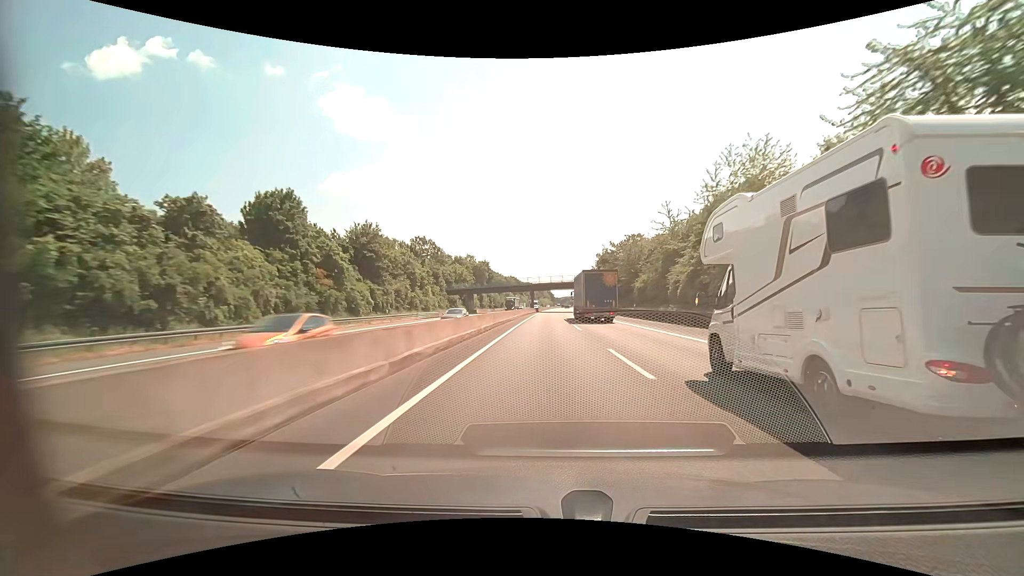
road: motorway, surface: asphalt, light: Day
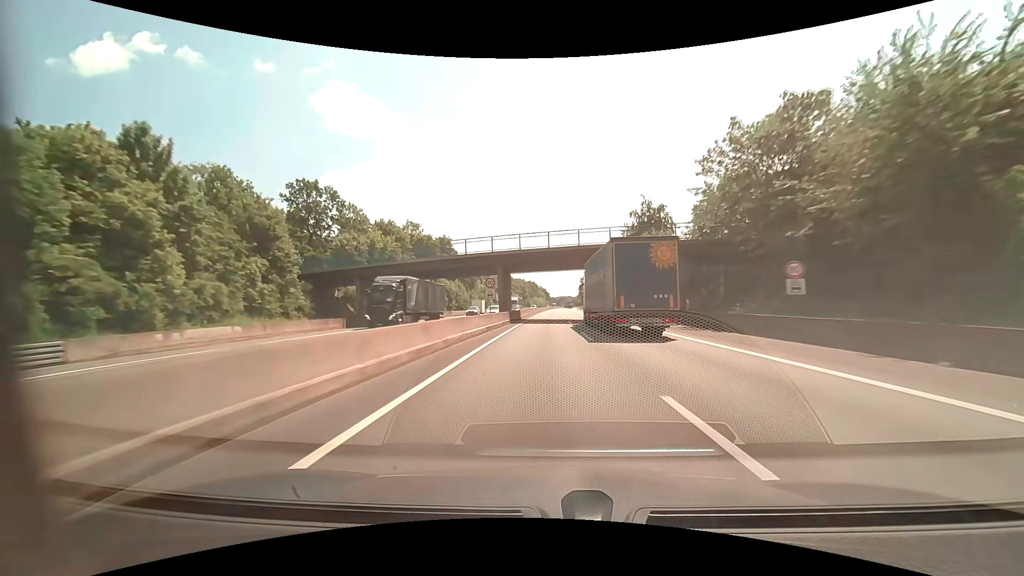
(+0.5, +61.6) m; +1°
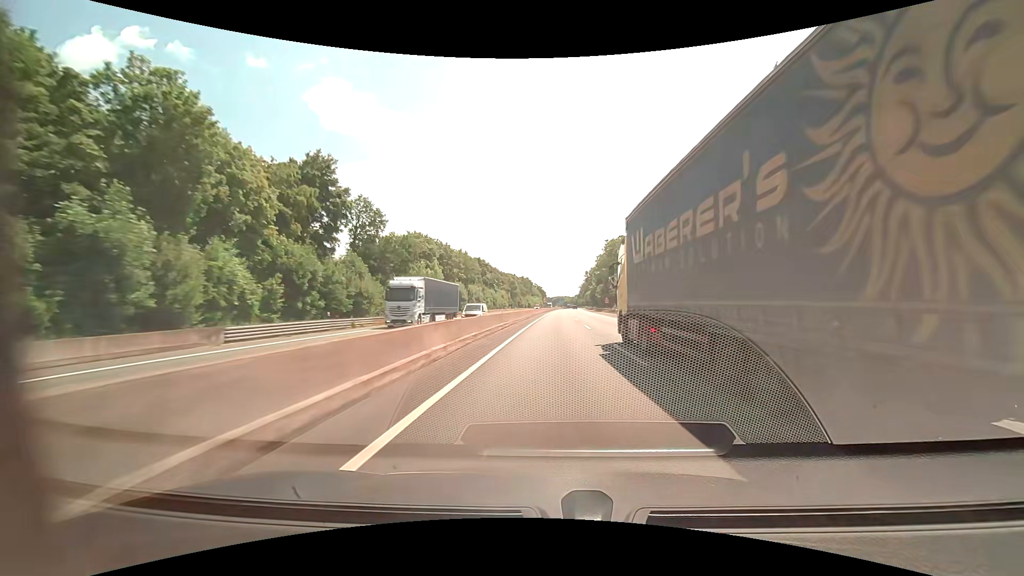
(-0.1, +61.5) m; 0°
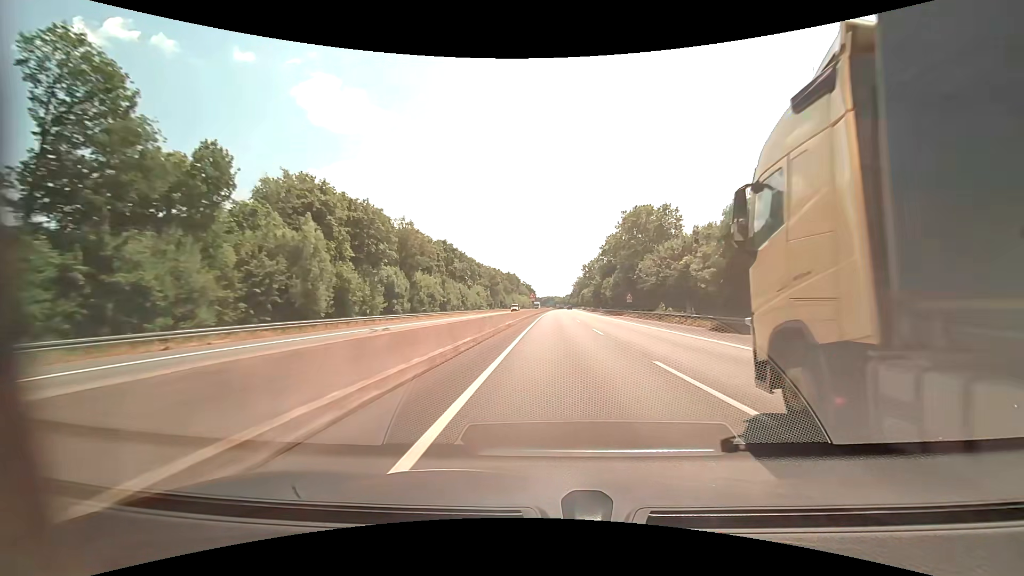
(+0.7, +41.0) m; +2°
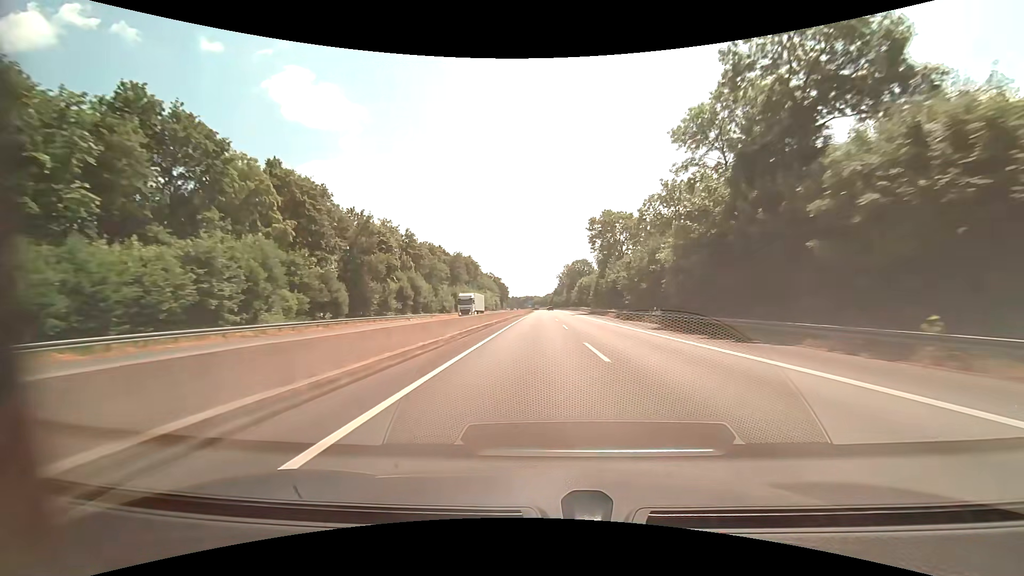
(+2.7, +101.1) m; +2°
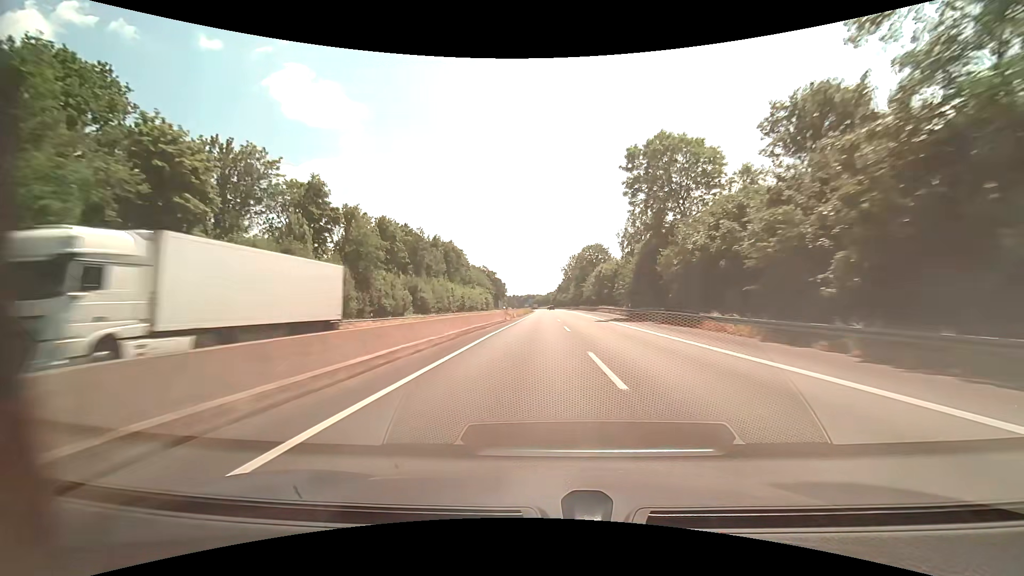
(0.0, +39.9) m; 0°
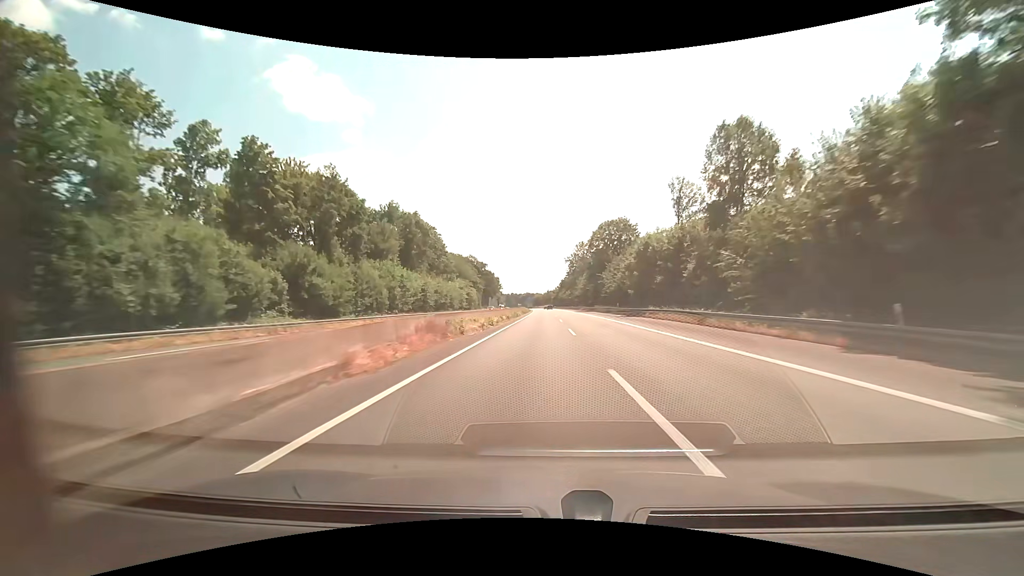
(-0.3, +39.7) m; 0°
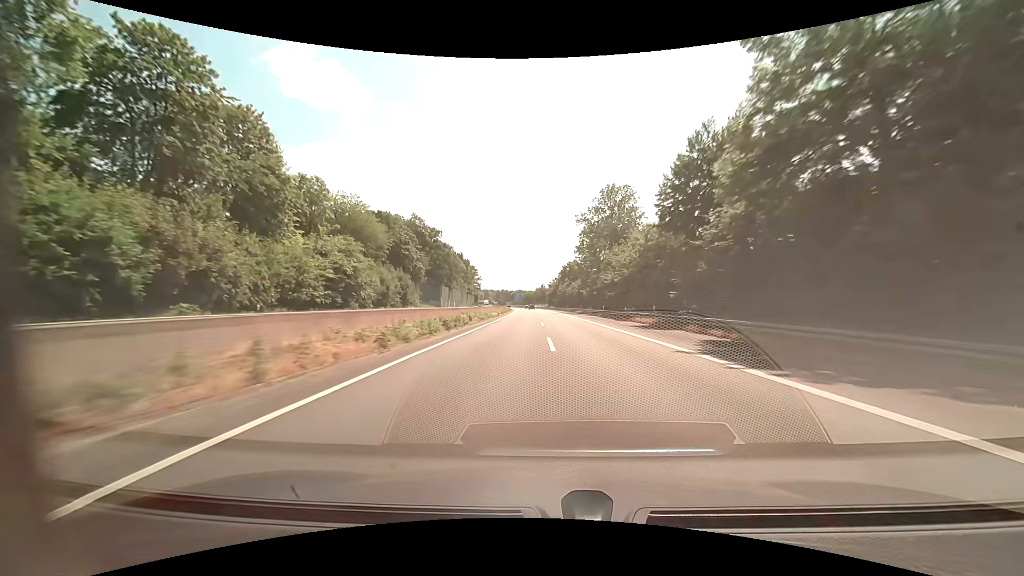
(+0.7, +79.3) m; +1°
(0, +10) (0, +20) (0, +30) (0, +40) (0, +50) (0, +60) (0, +70) (0, +80) (-1, +90) (-1, +100) m
